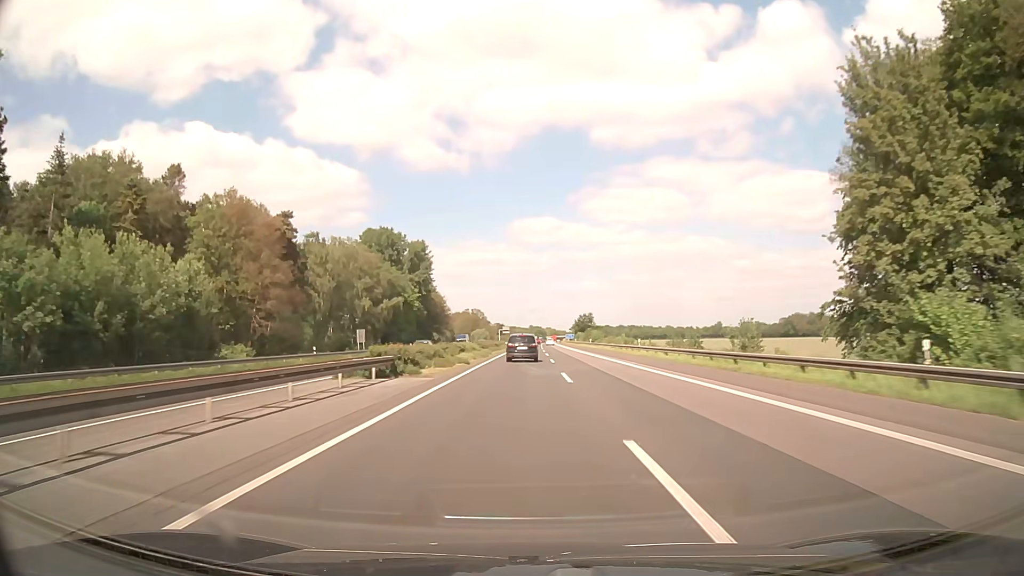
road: motorway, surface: asphalt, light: Day
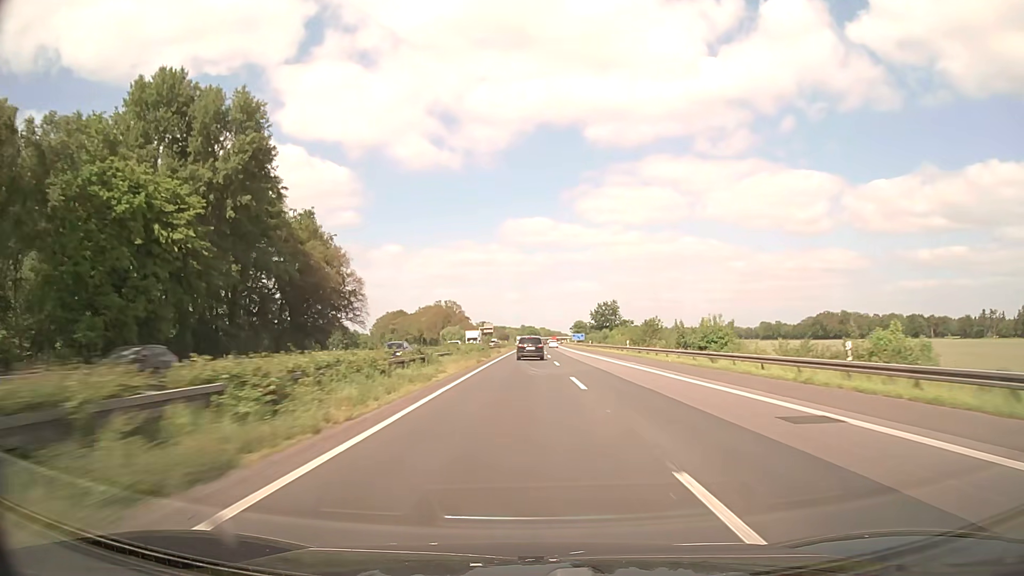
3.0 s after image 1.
(+0.3, +91.8) m; +1°
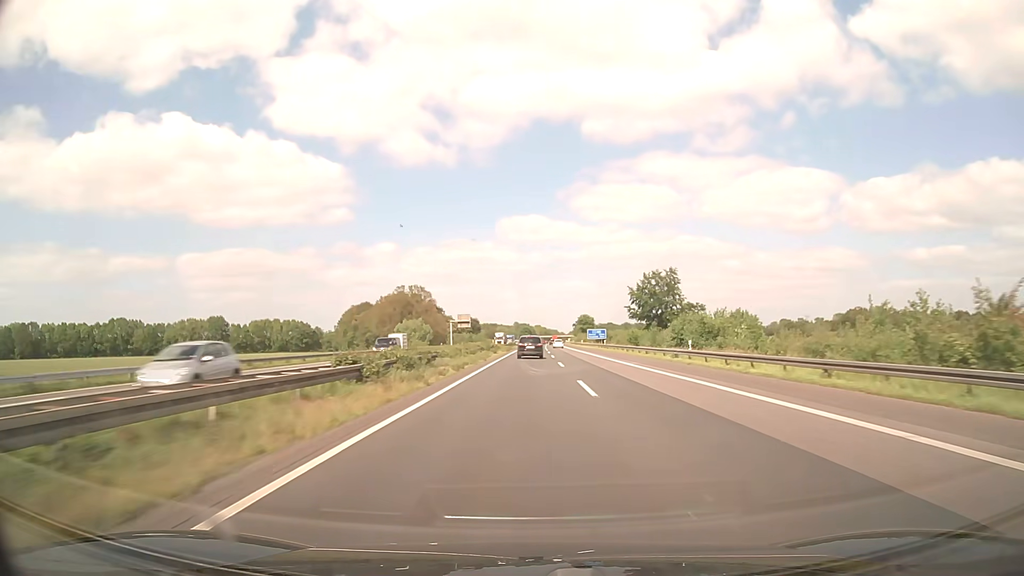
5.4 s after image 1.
(+0.5, +74.6) m; +1°
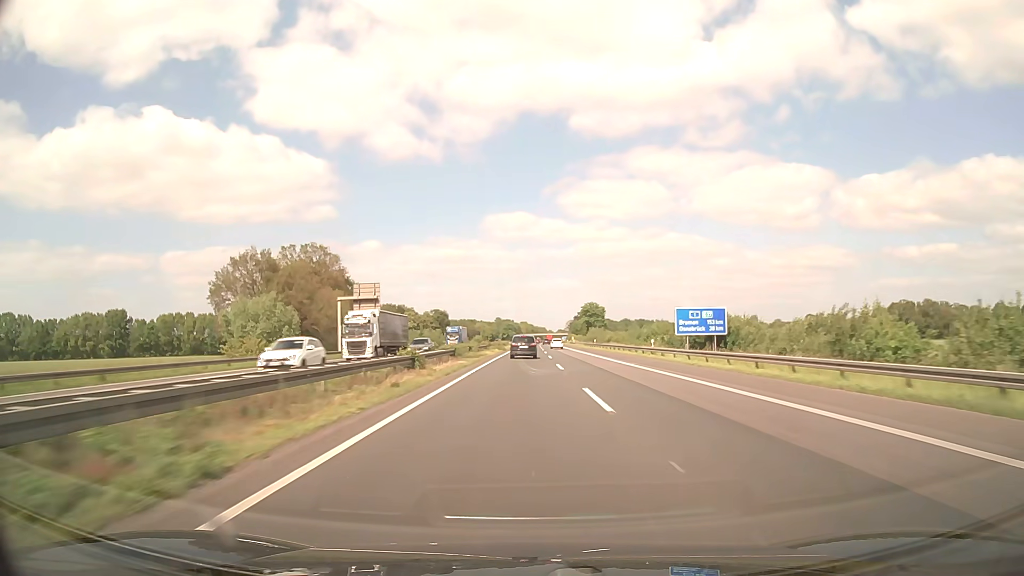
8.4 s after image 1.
(+1.0, +94.0) m; +1°
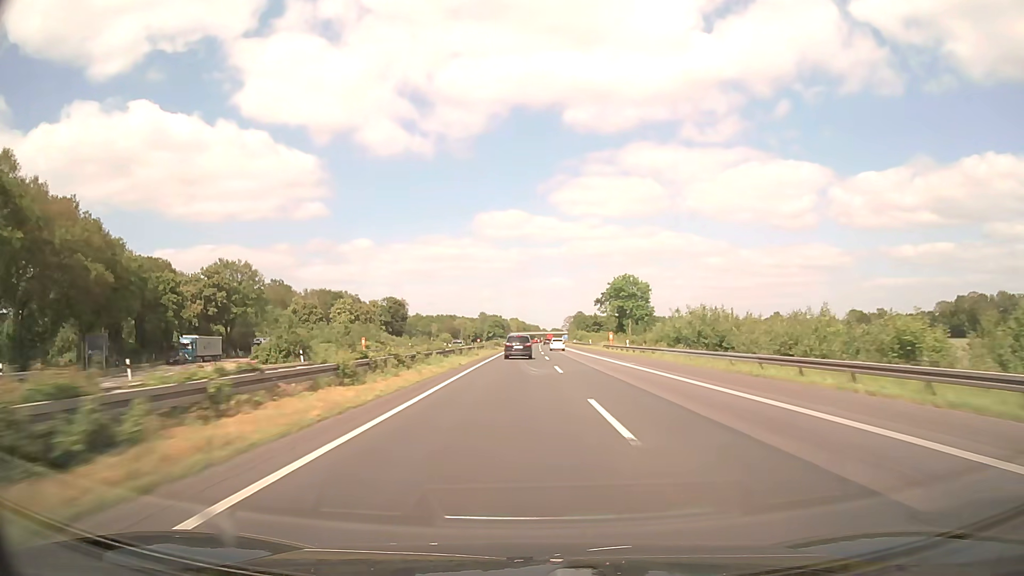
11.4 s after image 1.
(+0.6, +93.8) m; +1°
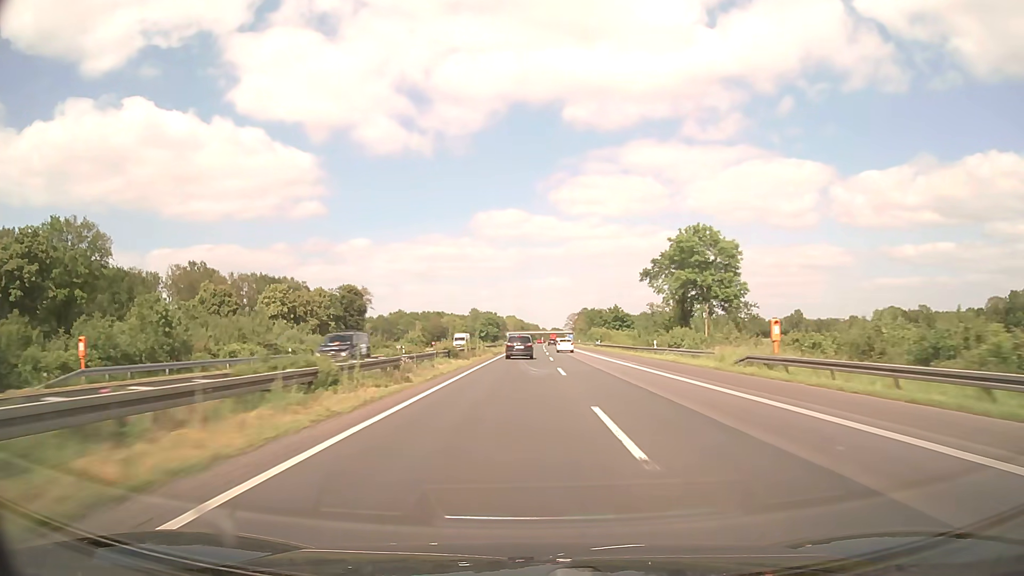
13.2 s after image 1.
(+0.1, +55.8) m; 0°
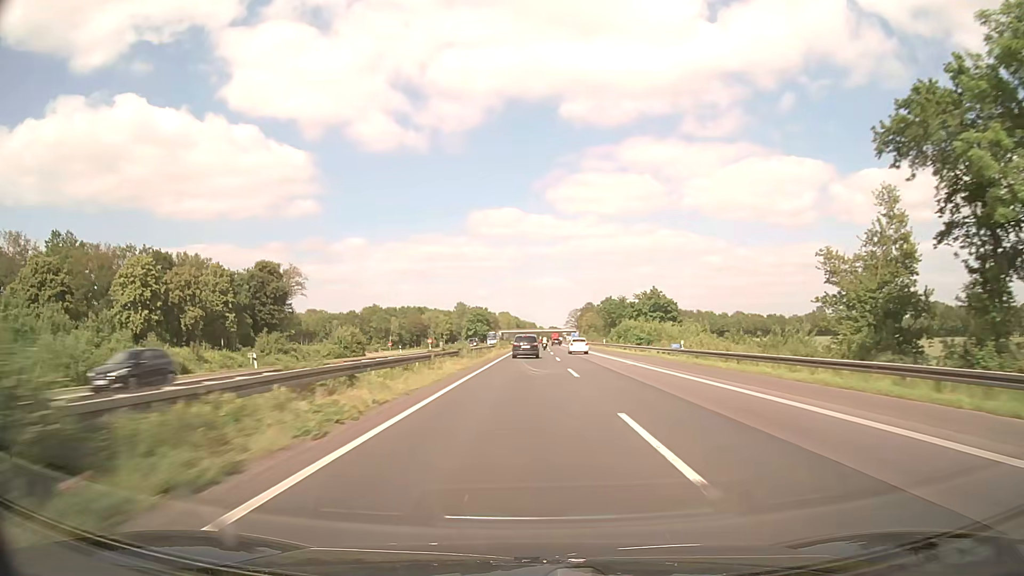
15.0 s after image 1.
(+0.1, +55.6) m; 0°
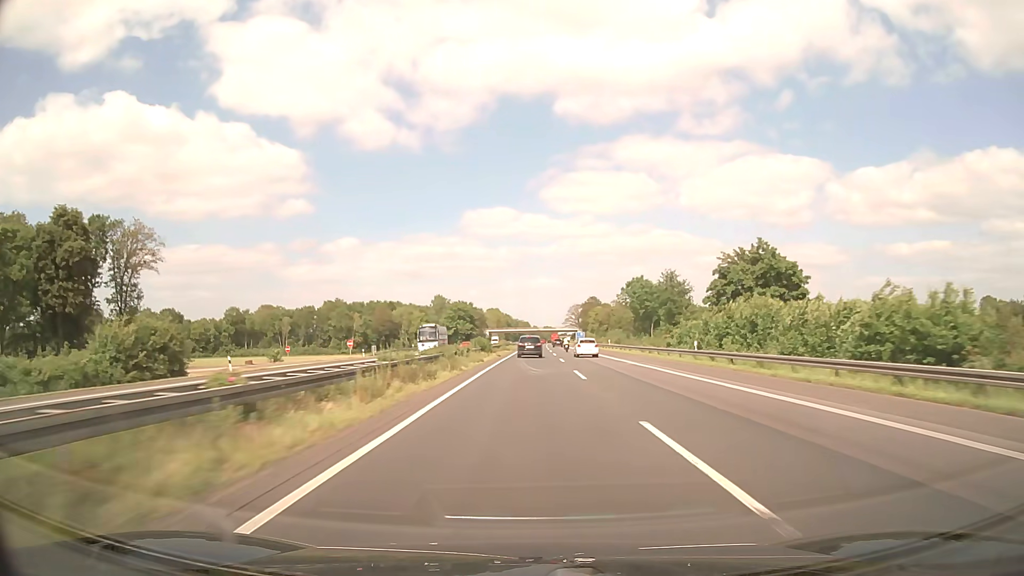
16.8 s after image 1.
(+0.3, +55.5) m; +1°
(0, +10) (0, +20) (0, +30) (0, +40) (0, +50) (0, +60) (0, +70) (+1, +80) (+1, +90) (+1, +100) m
